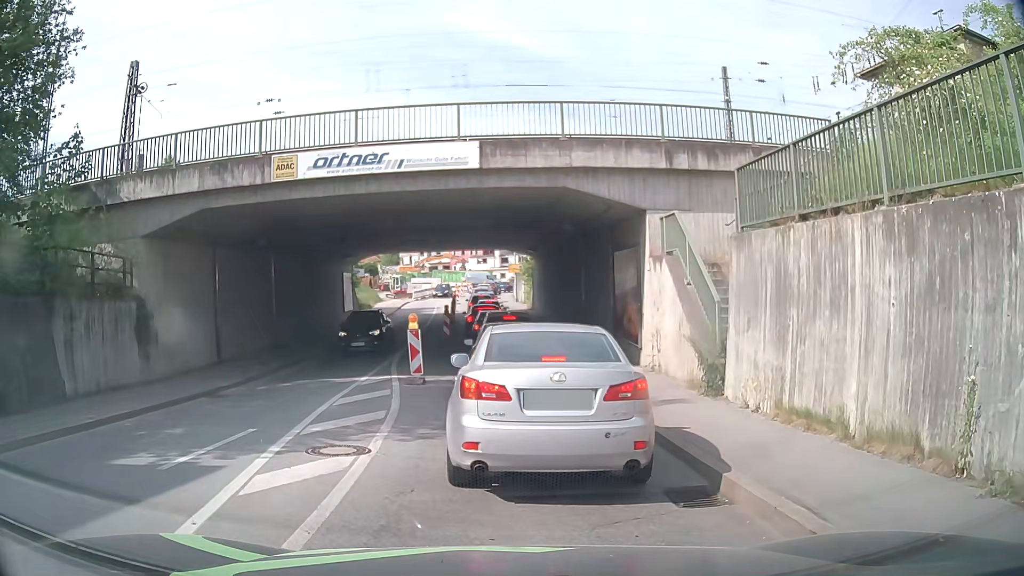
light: Day
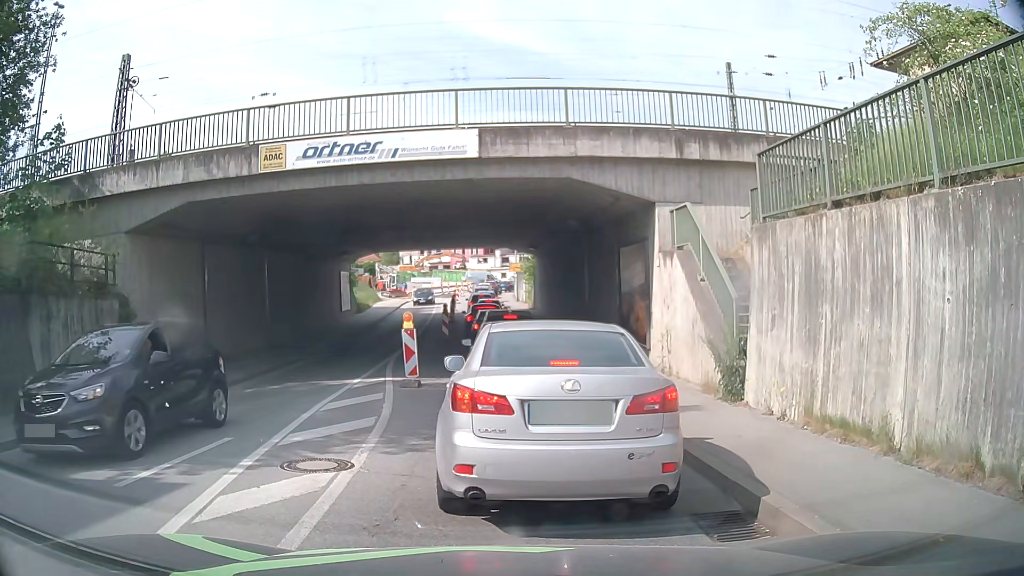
(0.0, +0.9) m; 0°
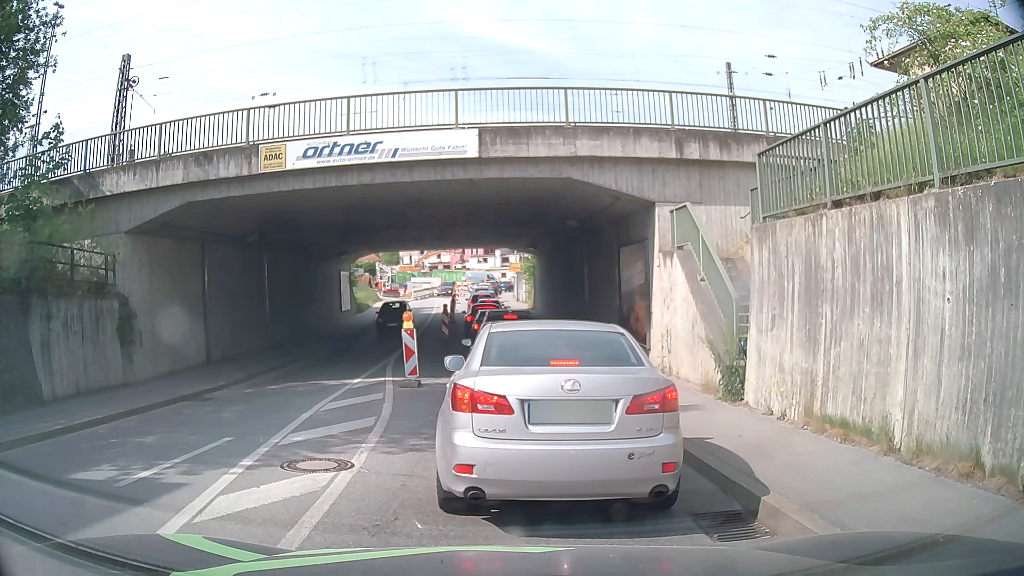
(0.0, +0.1) m; 0°
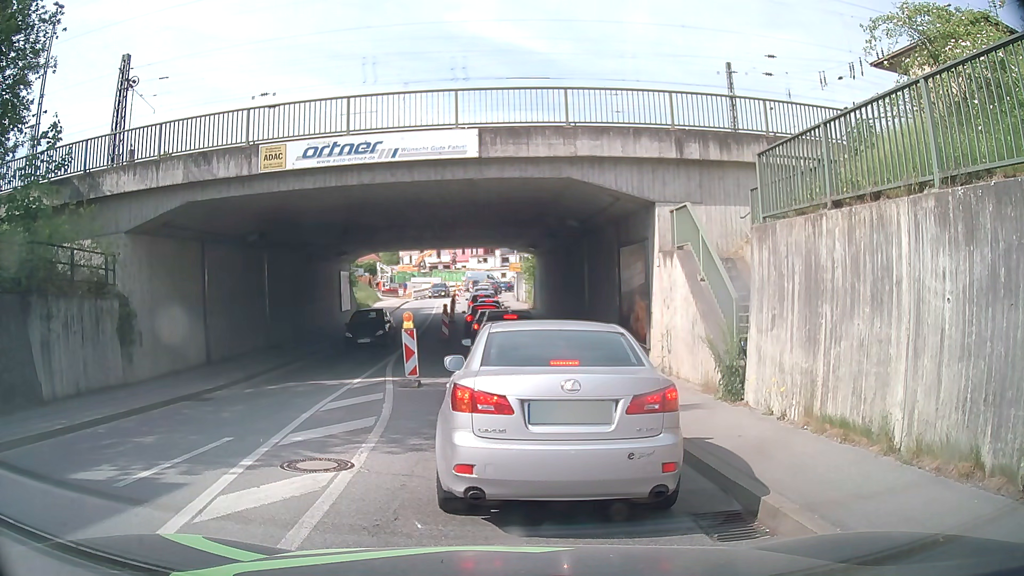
(0.0, 0.0) m; 0°
